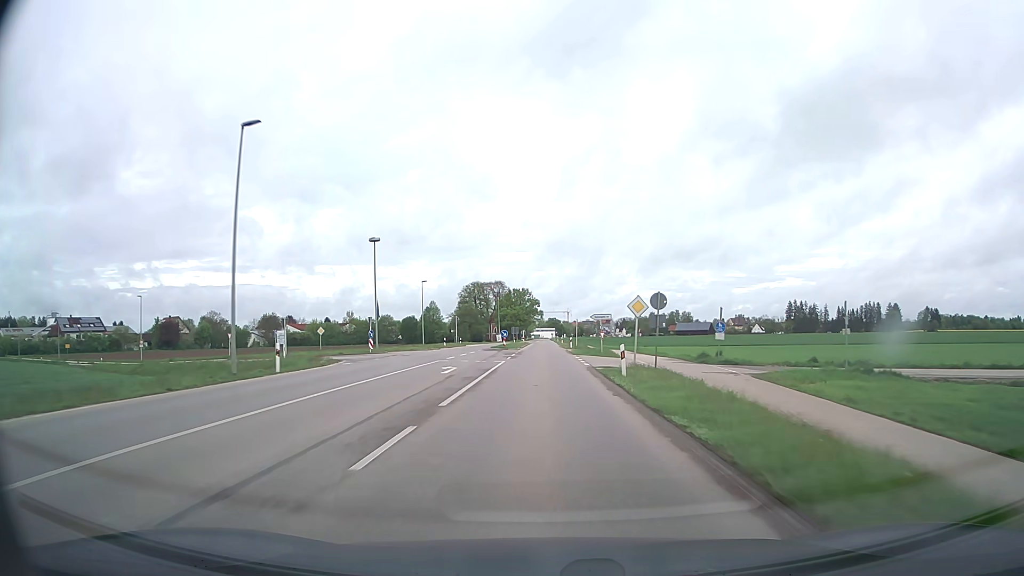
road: tertiary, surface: asphalt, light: Day
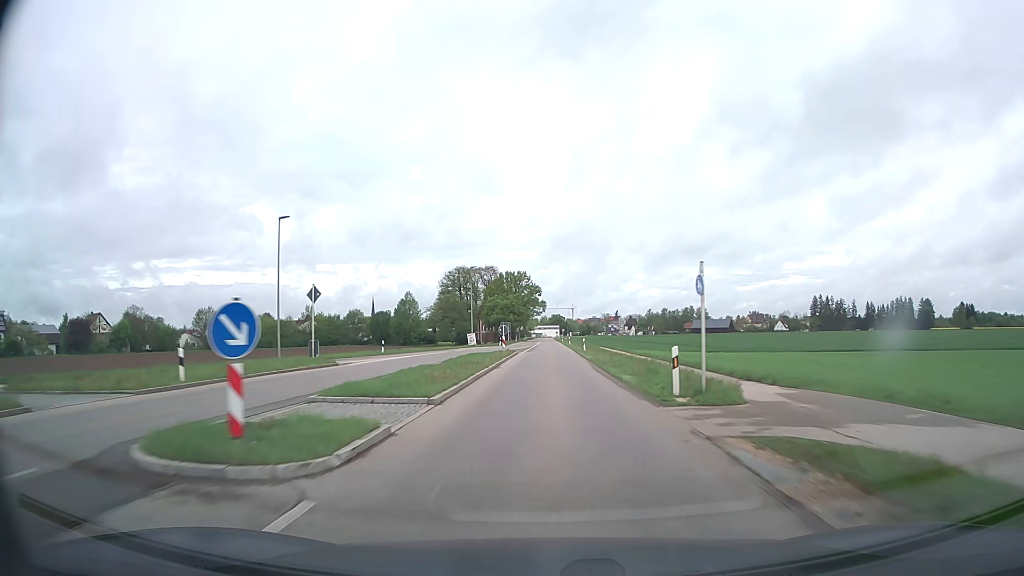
(-0.1, +50.6) m; 0°
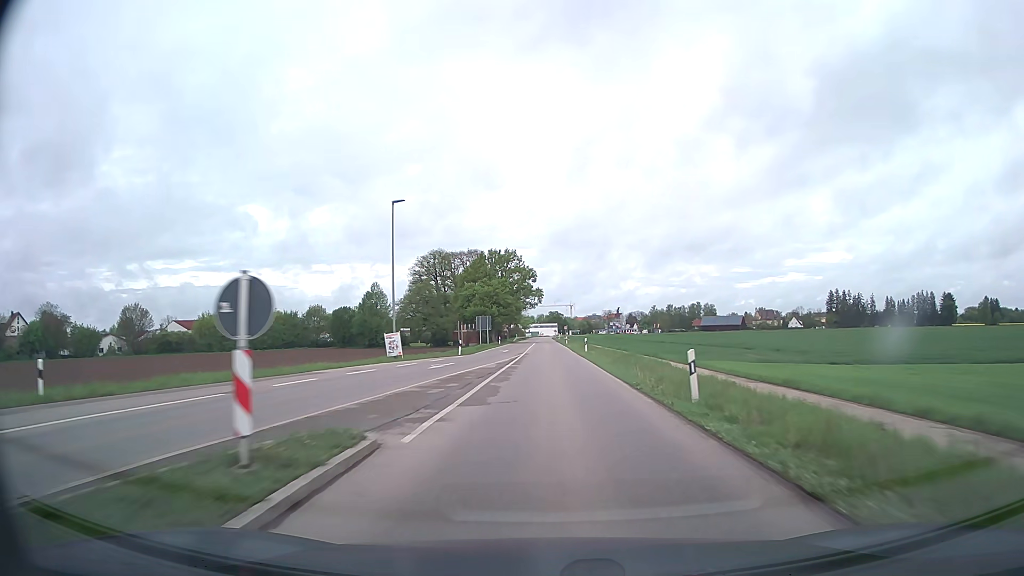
(0.0, +37.5) m; 0°
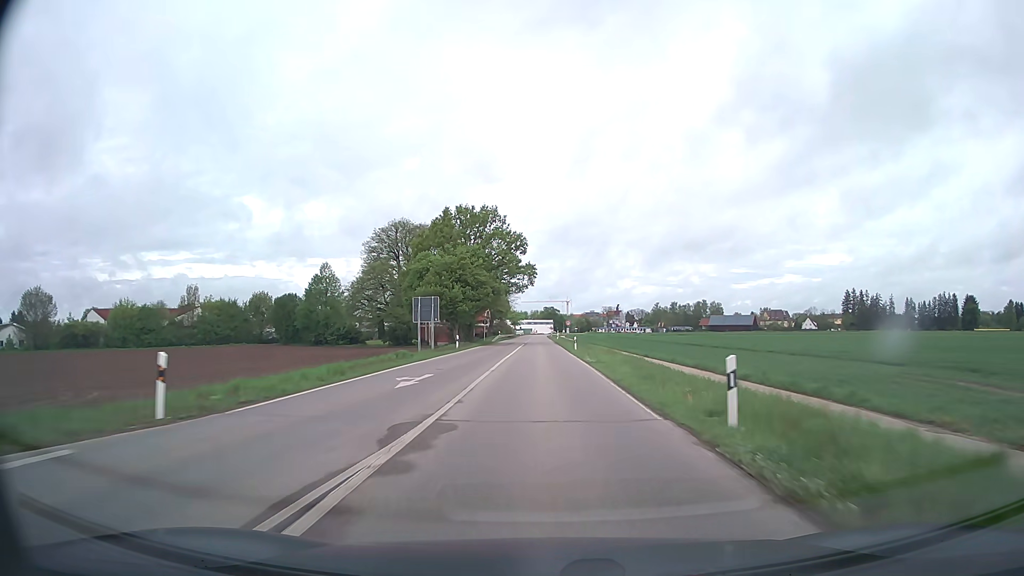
(+0.1, +36.6) m; 0°
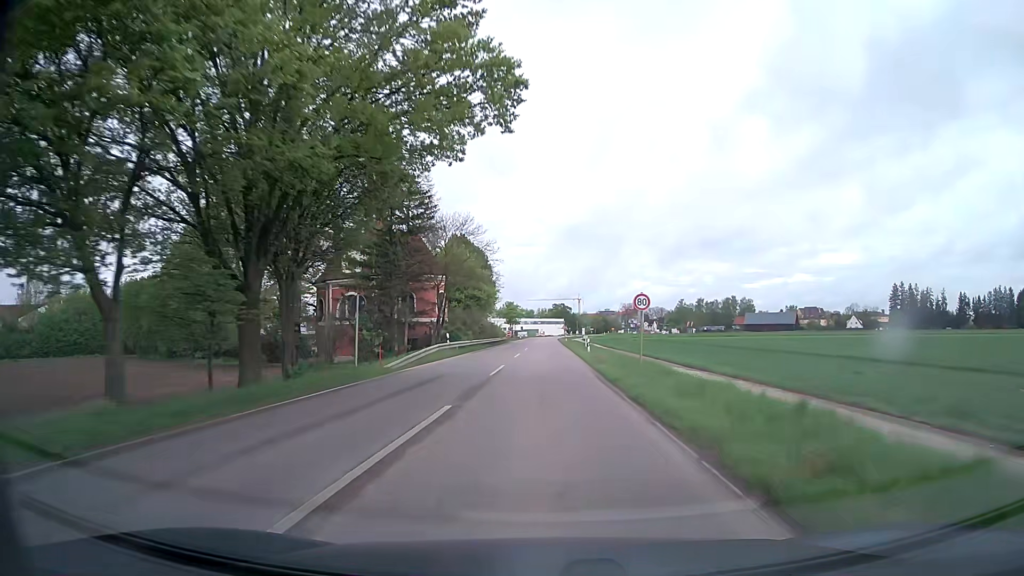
(-0.1, +58.1) m; 0°
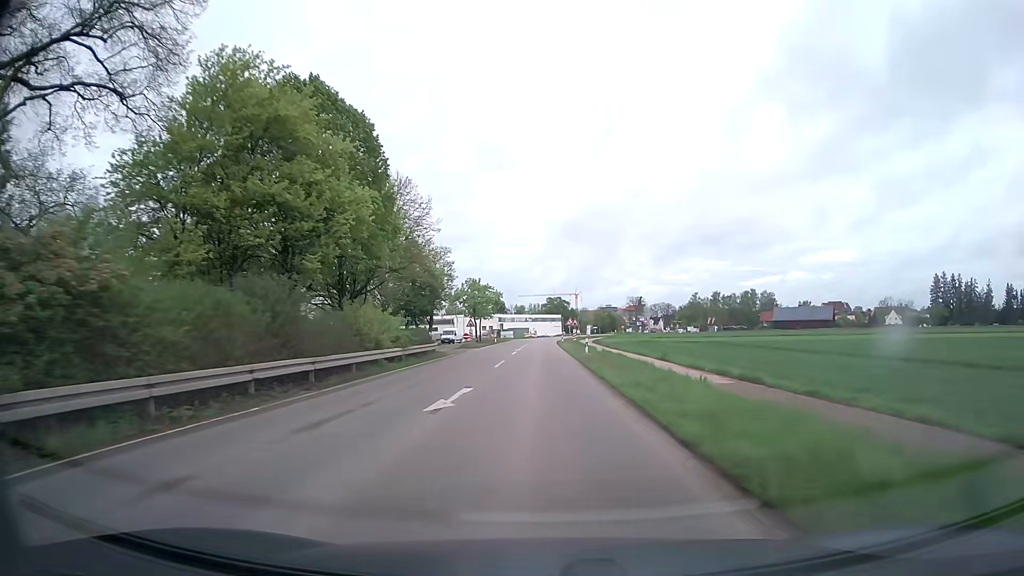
(+0.1, +55.6) m; 0°
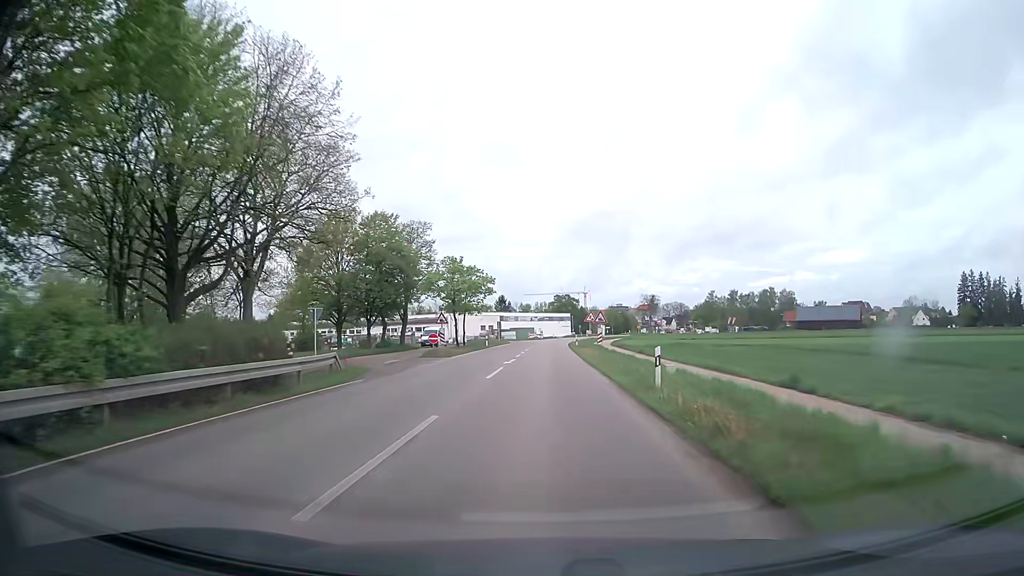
(-0.1, +21.5) m; -1°
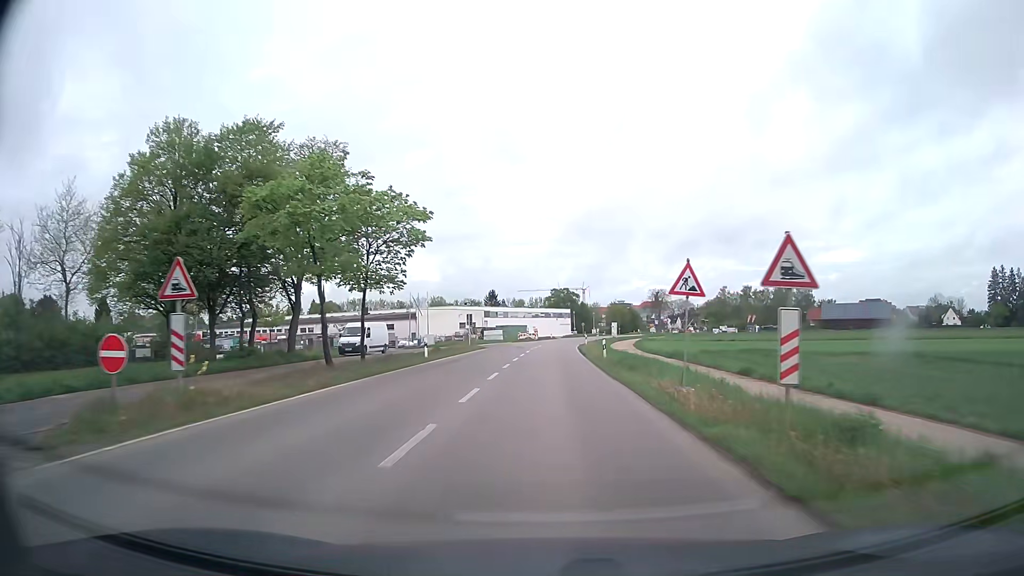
(+0.1, +31.2) m; +1°
(0, +10) (0, +20) (0, +30) (+1, +40) (+1, +50) (+1, +60) (+2, +70) (+3, +80) (+4, +90) (+5, +100) m
